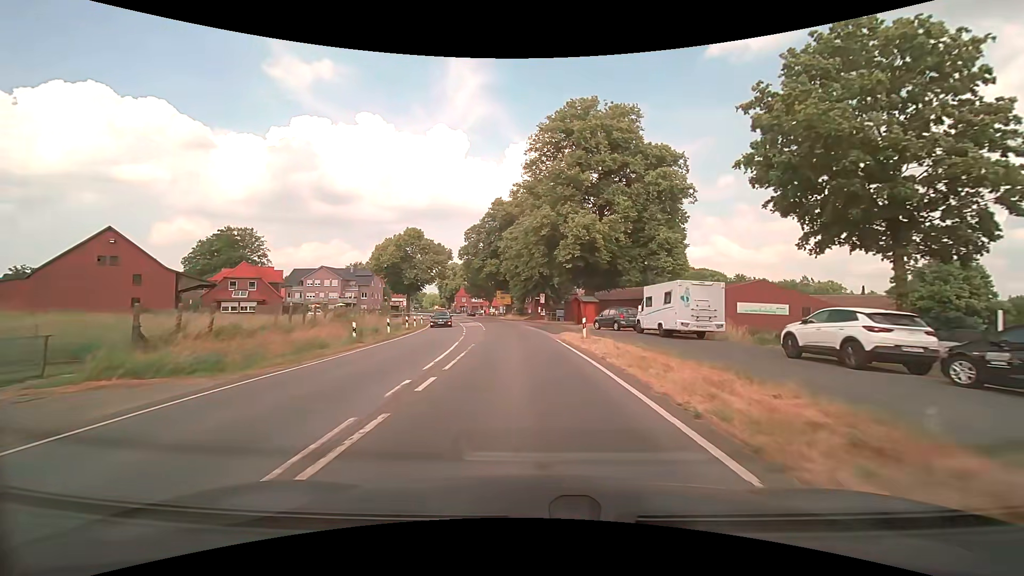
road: secondary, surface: asphalt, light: Day
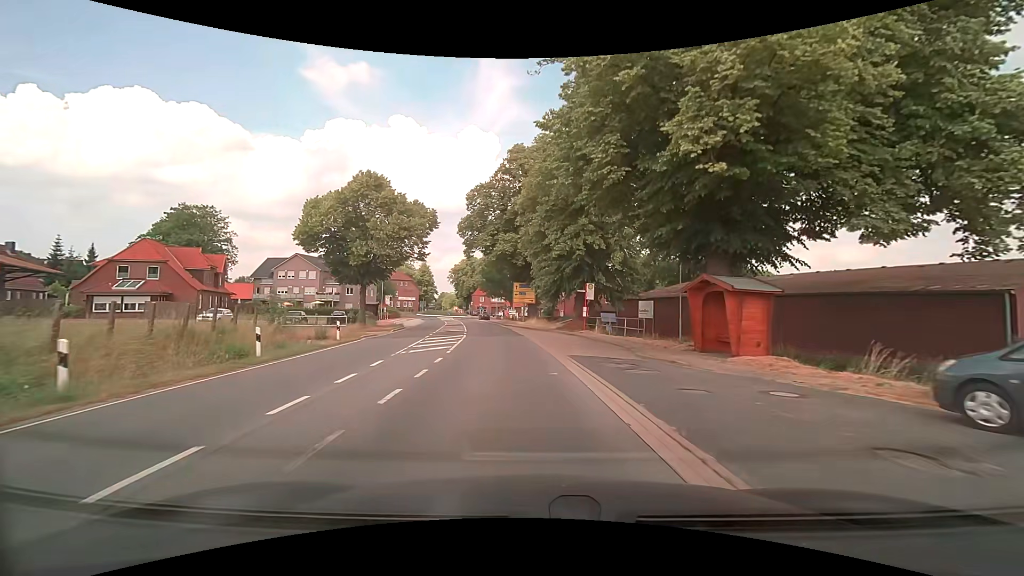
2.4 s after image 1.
(-0.7, +28.8) m; -3°
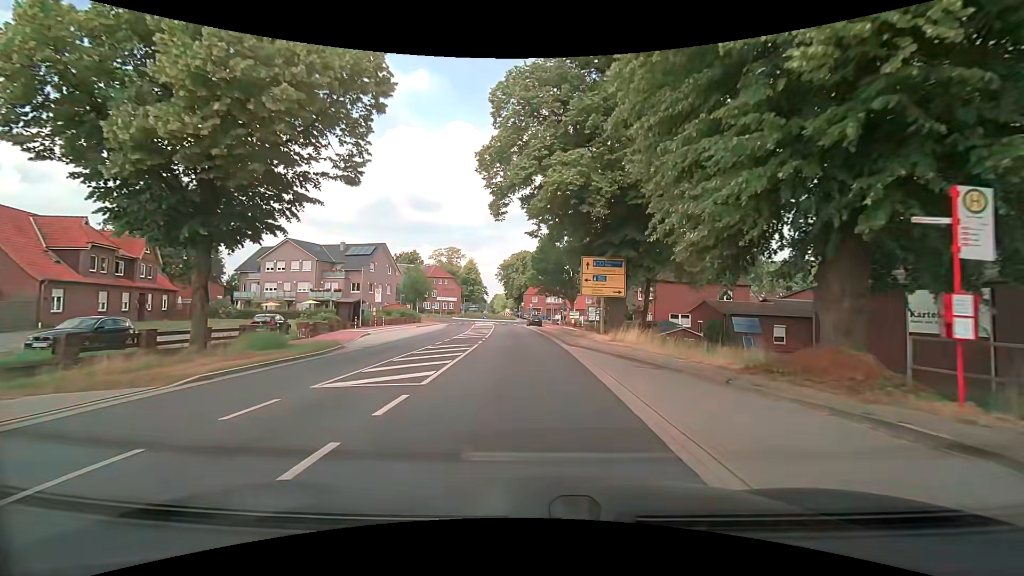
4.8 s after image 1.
(-1.4, +27.2) m; -6°
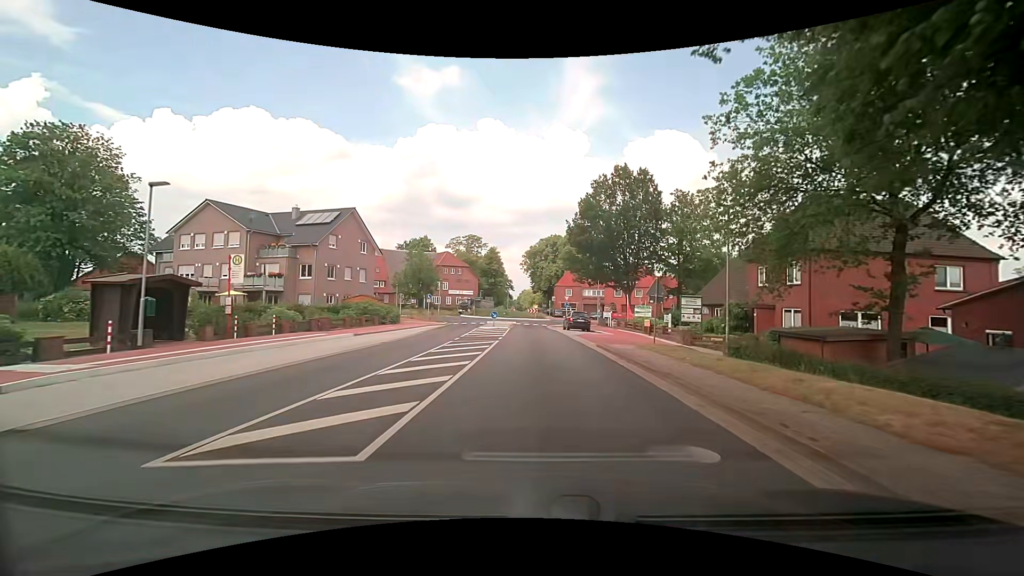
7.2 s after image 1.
(-0.9, +25.5) m; -4°
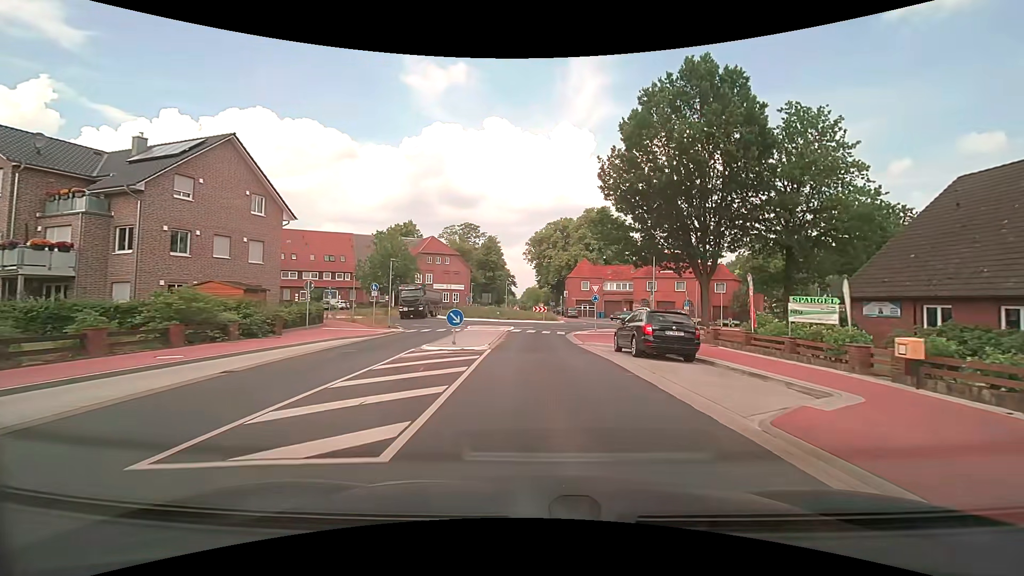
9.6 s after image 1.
(0.0, +23.0) m; 0°
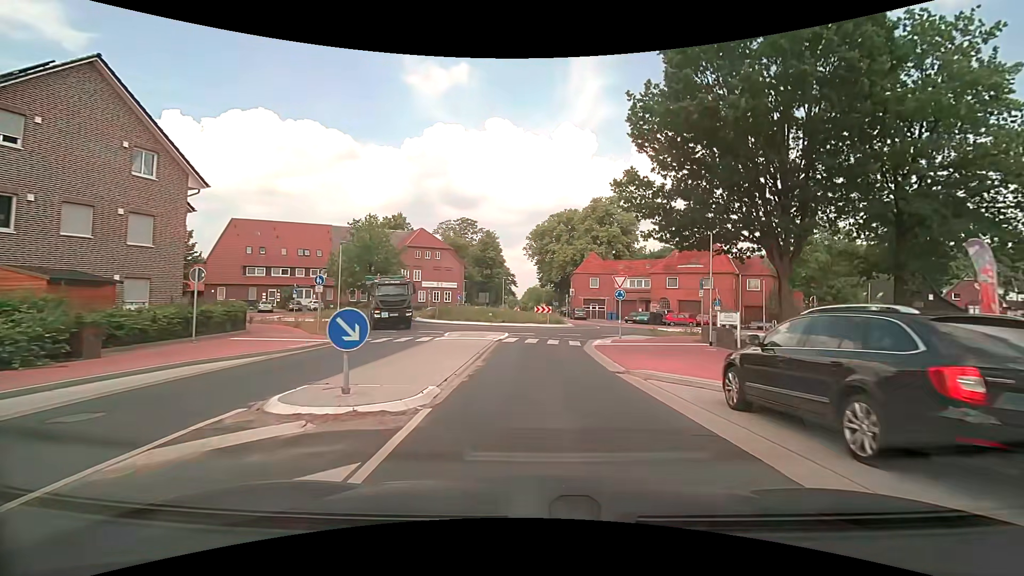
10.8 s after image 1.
(0.0, +10.1) m; 0°
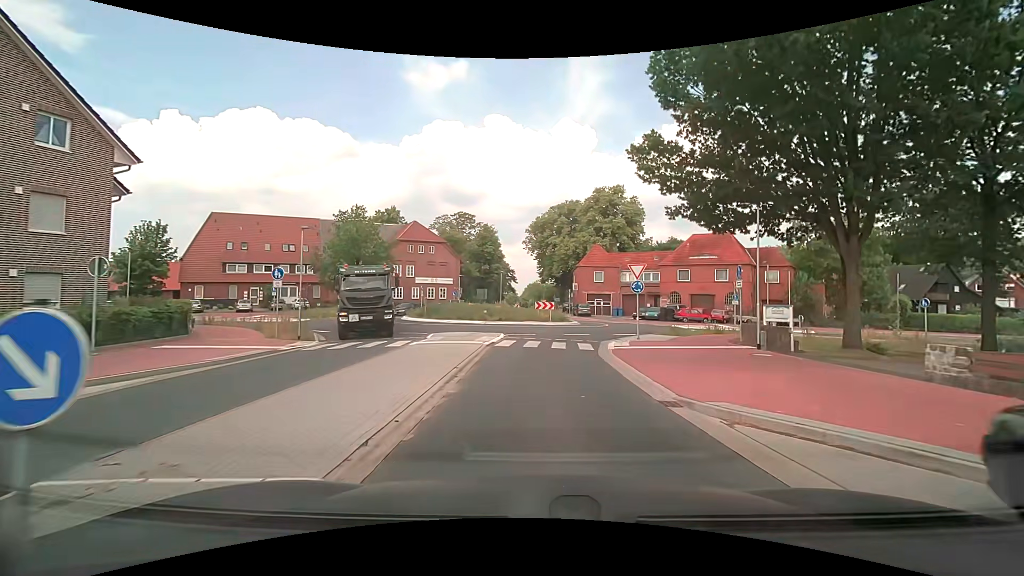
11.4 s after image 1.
(0.0, +4.6) m; 0°
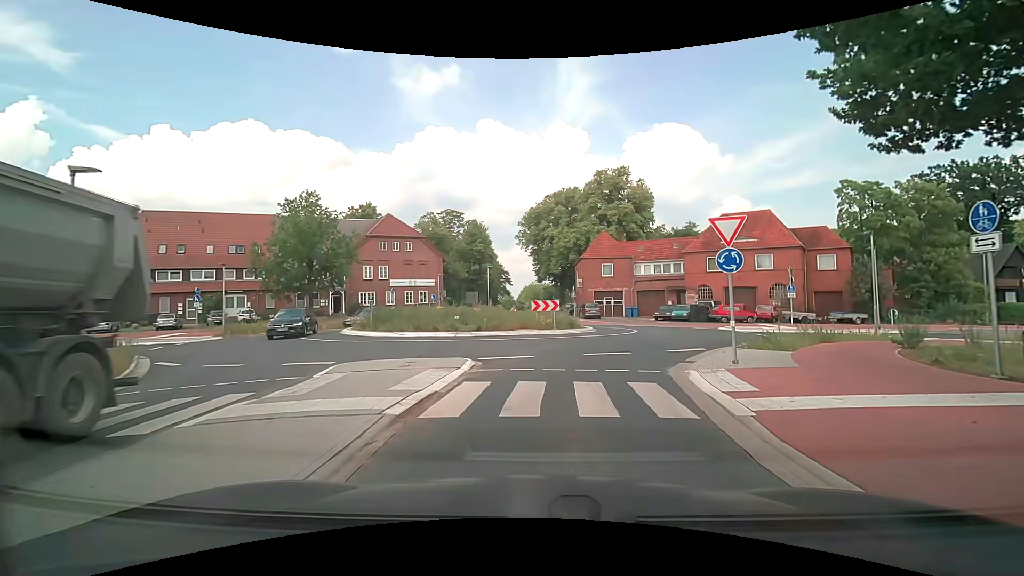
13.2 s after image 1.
(0.0, +11.2) m; 0°
(0, +10) (+3, +20) (+7, +29) (+5, +38) (+1, +48) (-1, +58) (-1, +68) (-1, +78) (-2, +88) (-2, +98) m
